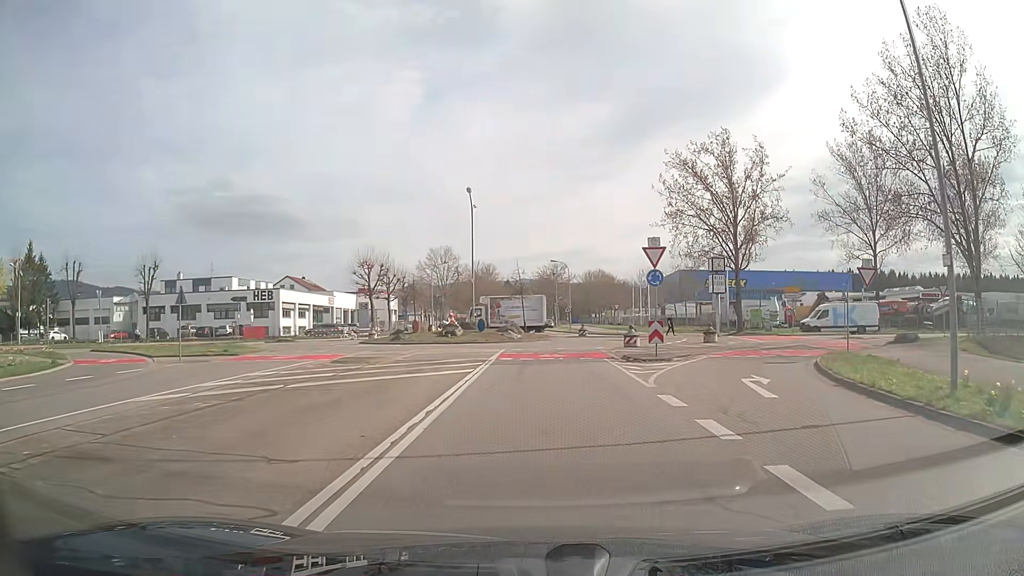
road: tertiary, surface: asphalt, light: Day
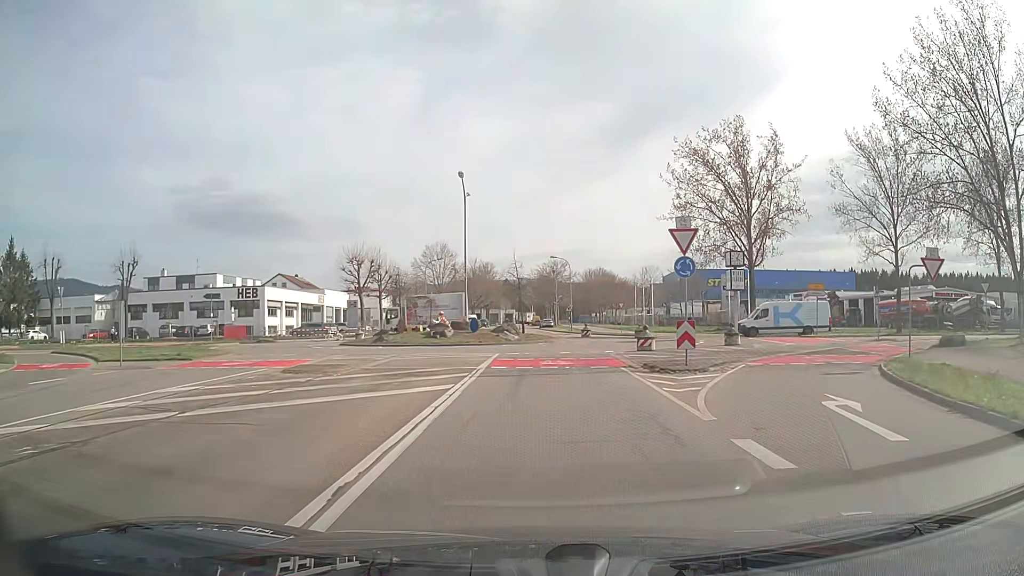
(0.0, +4.6) m; 0°
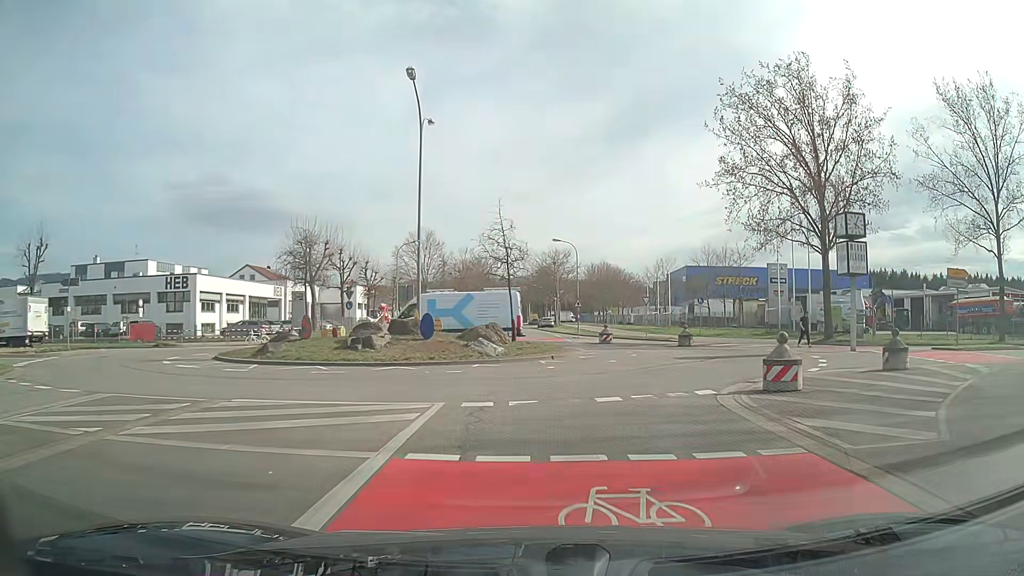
(0.0, +16.6) m; 0°
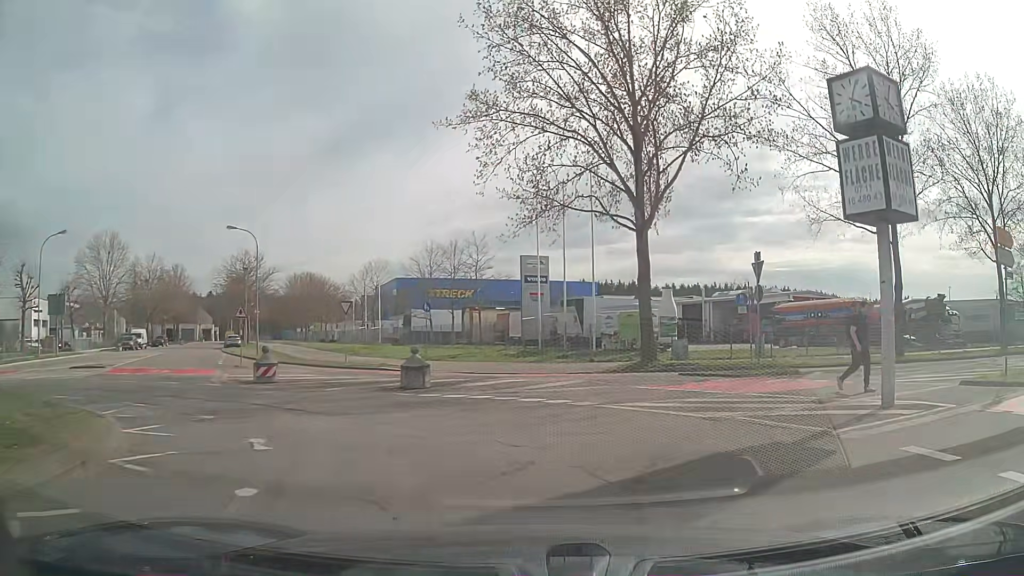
(+2.9, +18.0) m; +25°
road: secondary
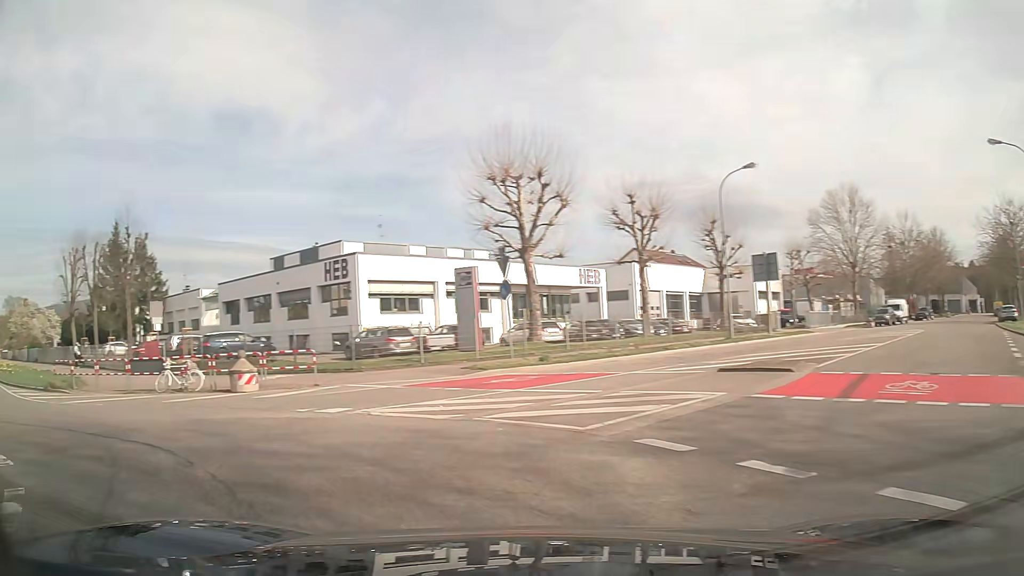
(-7.0, +15.1) m; -68°
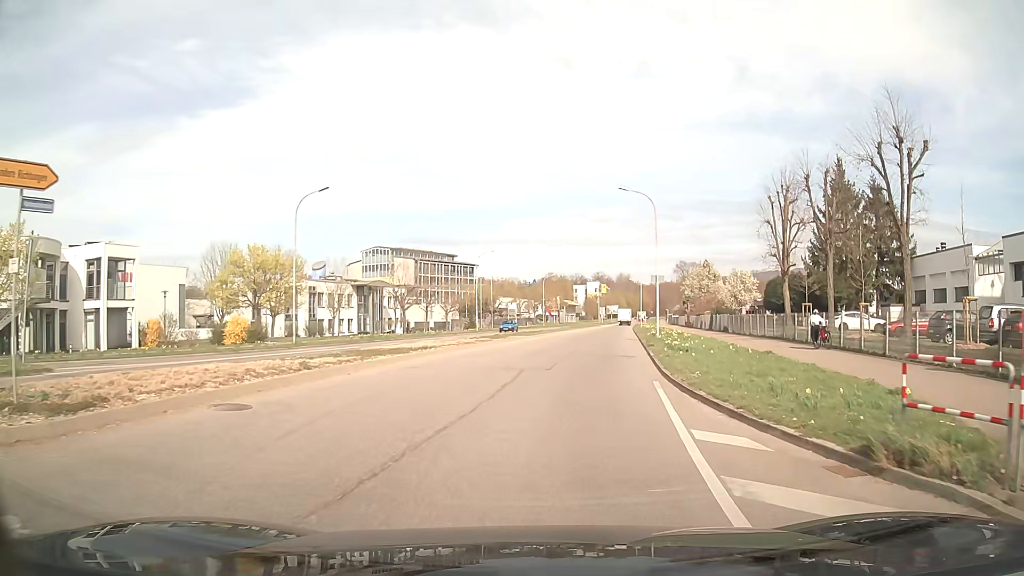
(-12.3, +14.1) m; -58°
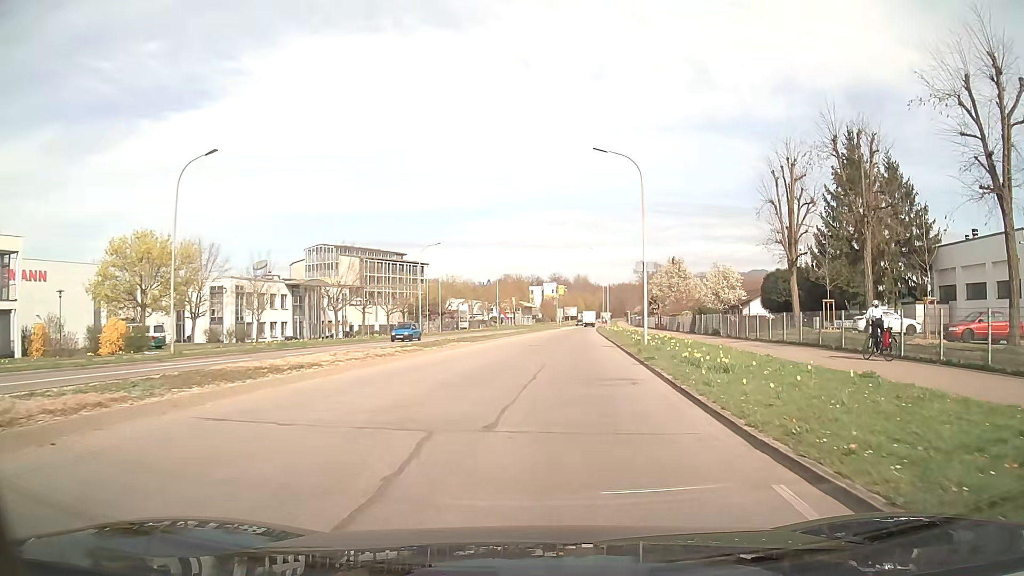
(+0.4, +10.2) m; +4°
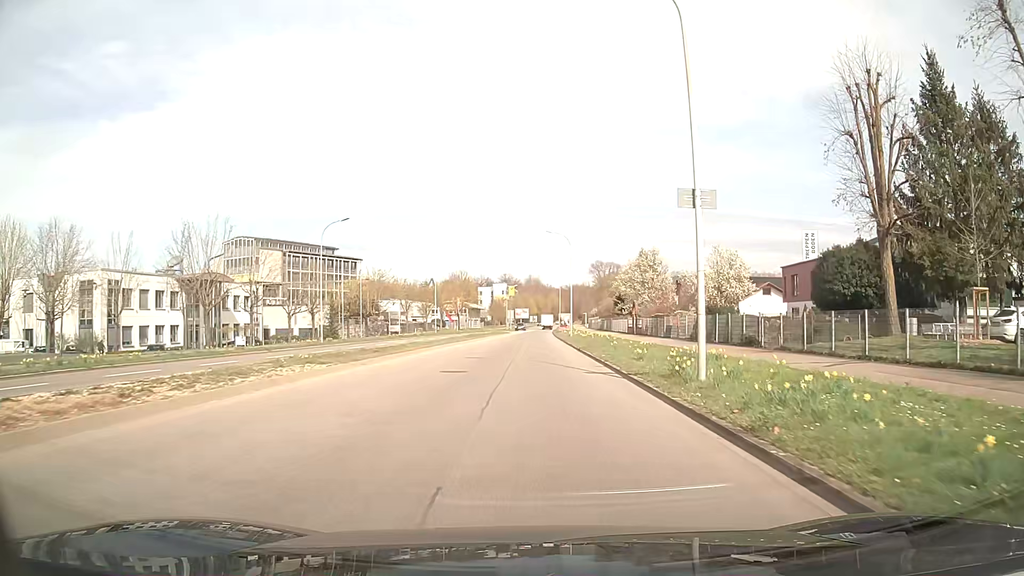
(+0.8, +17.8) m; +4°
(0, +10) (0, +20) (0, +30) (0, +40) (0, +50) (+1, +60) (+1, +70) (+1, +80) (+1, +90) (+2, +100) m
